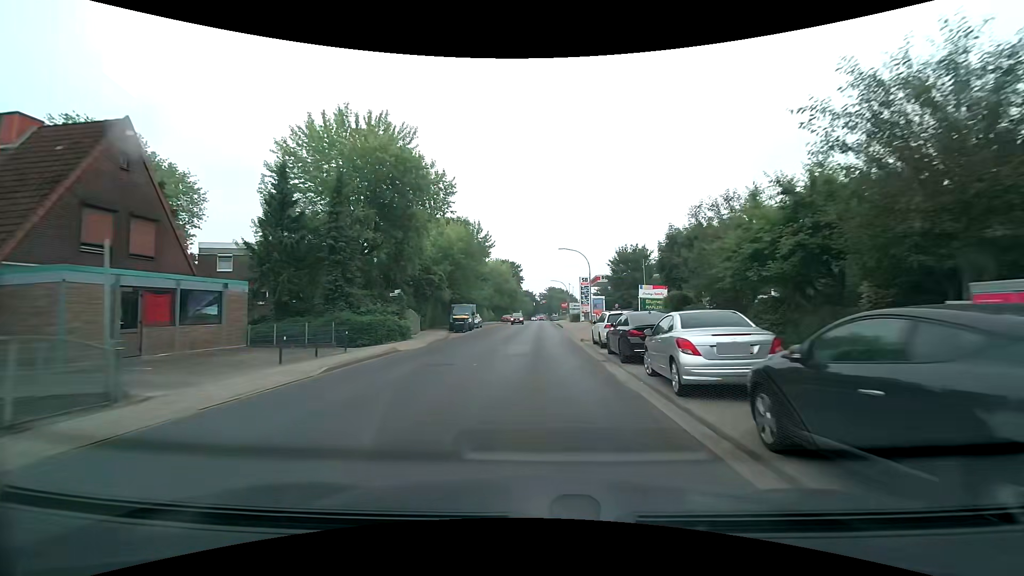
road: secondary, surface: asphalt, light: Day
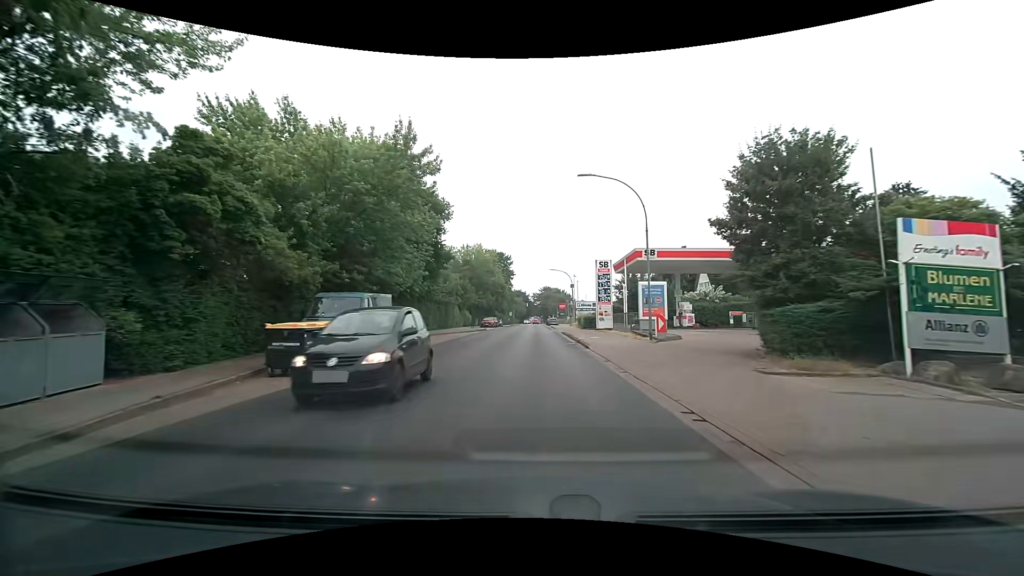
(+0.1, +27.0) m; +1°
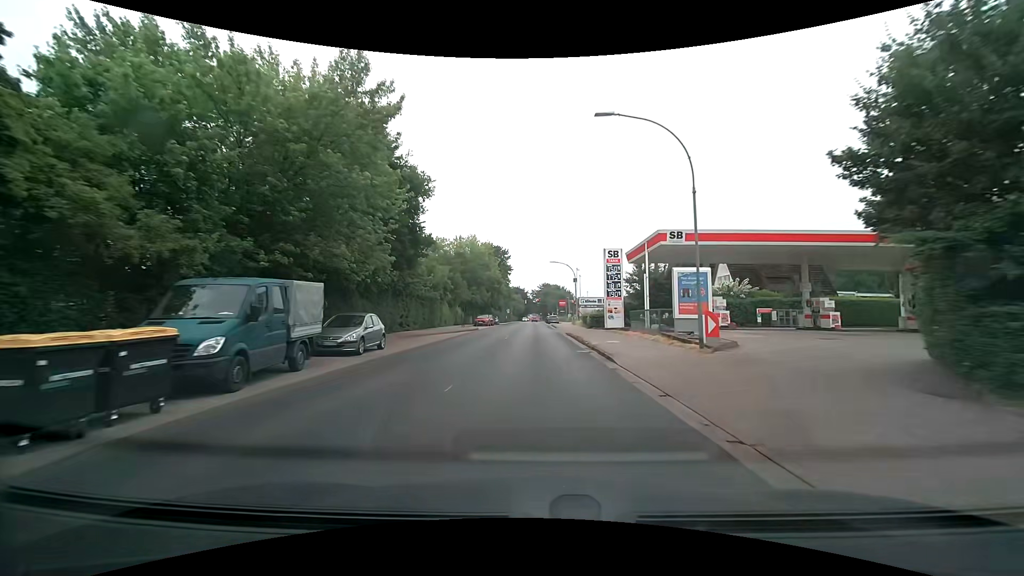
(0.0, +6.8) m; 0°
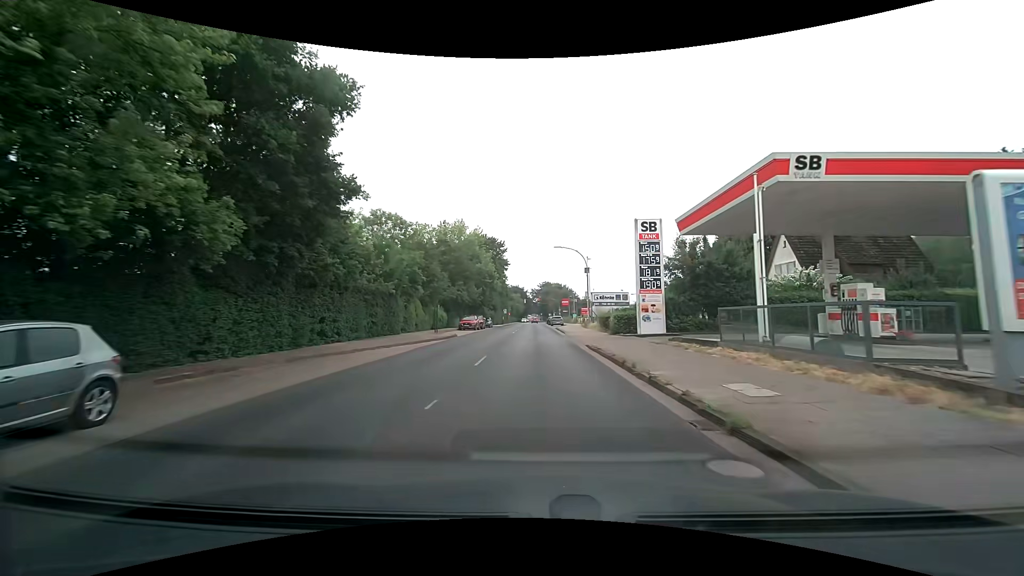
(0.0, +13.7) m; 0°
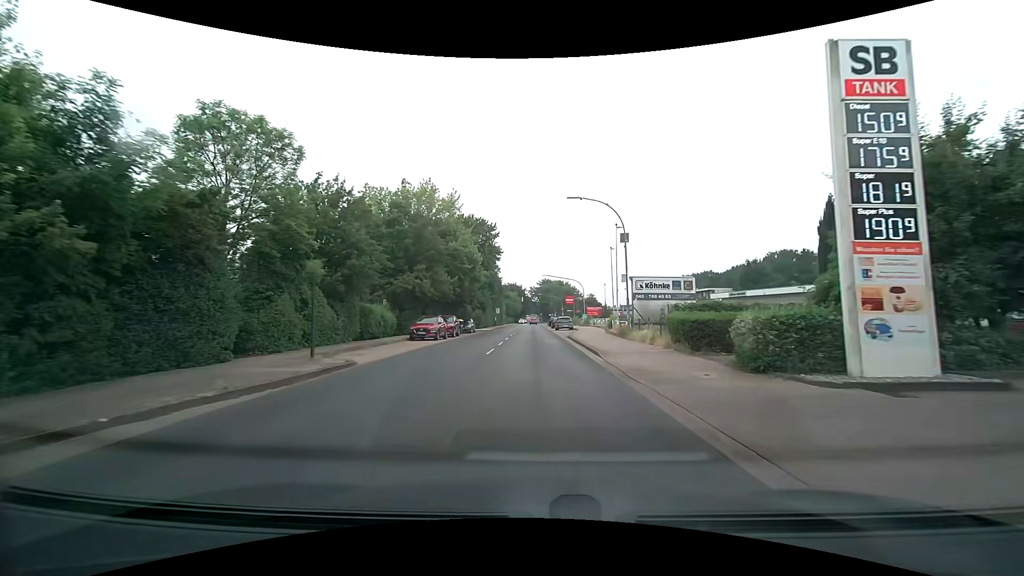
(0.0, +19.9) m; 0°
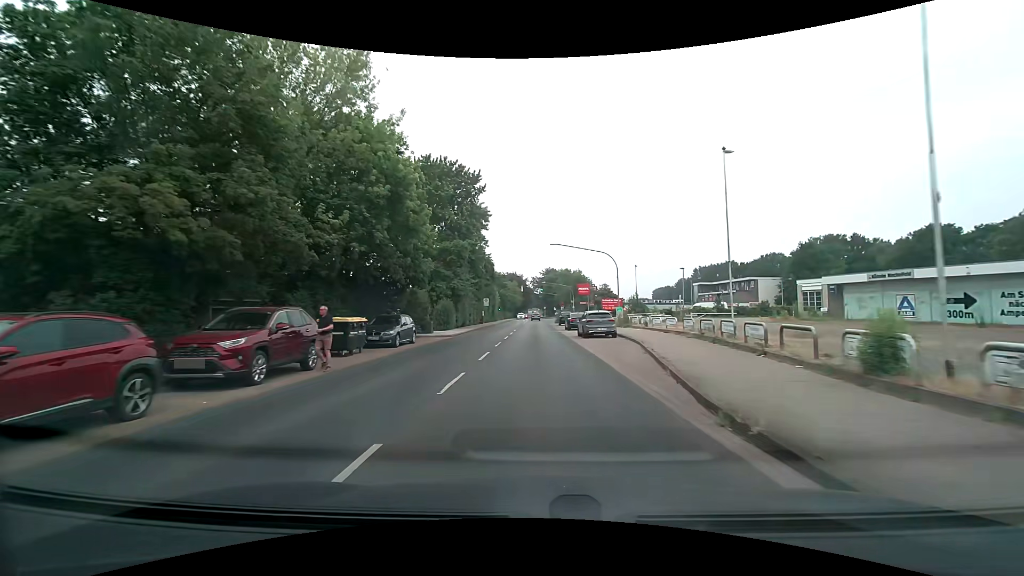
(0.0, +27.3) m; 0°
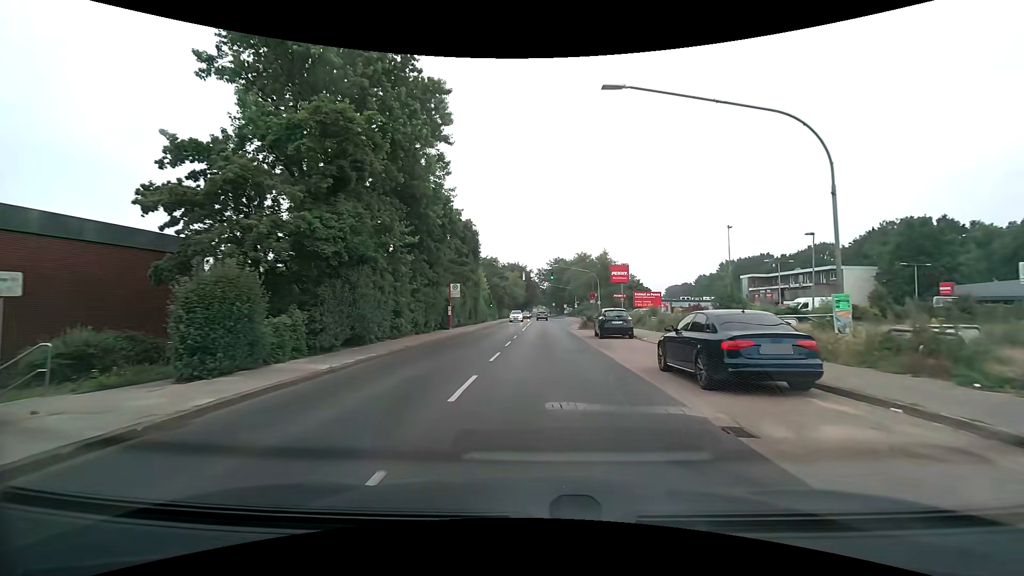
(-0.2, +30.7) m; -1°
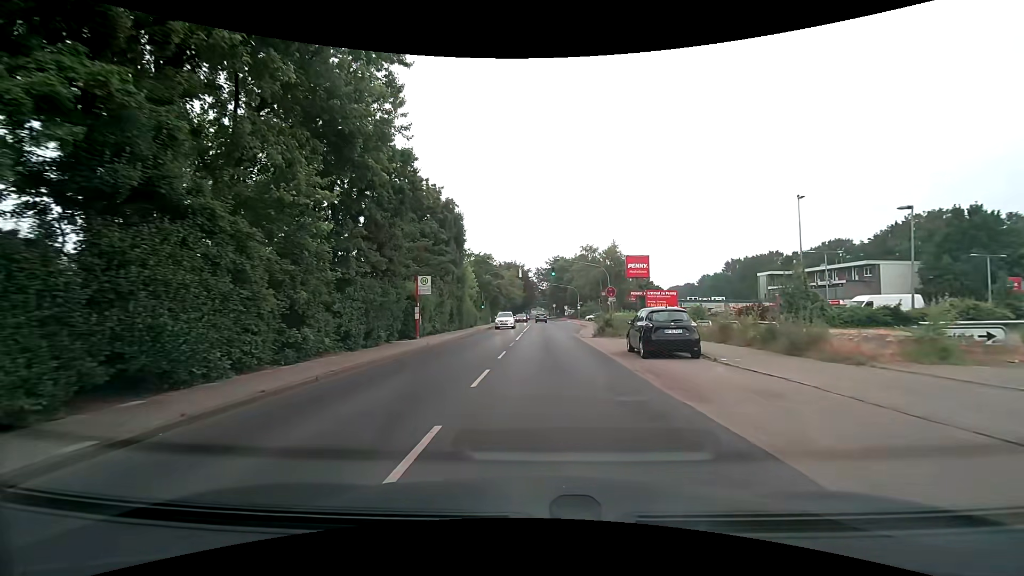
(0.0, +10.2) m; +1°
